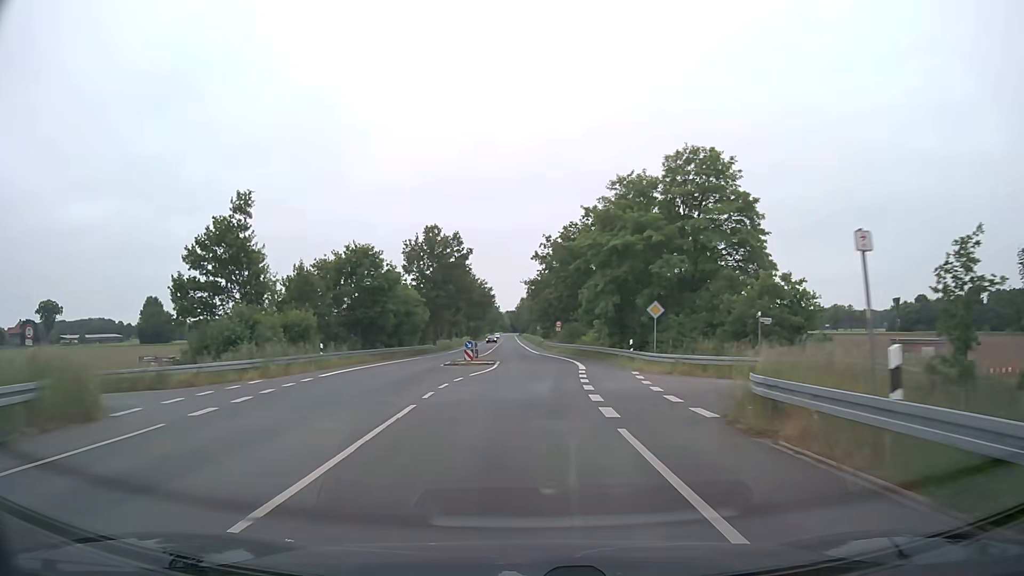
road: tertiary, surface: asphalt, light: Day
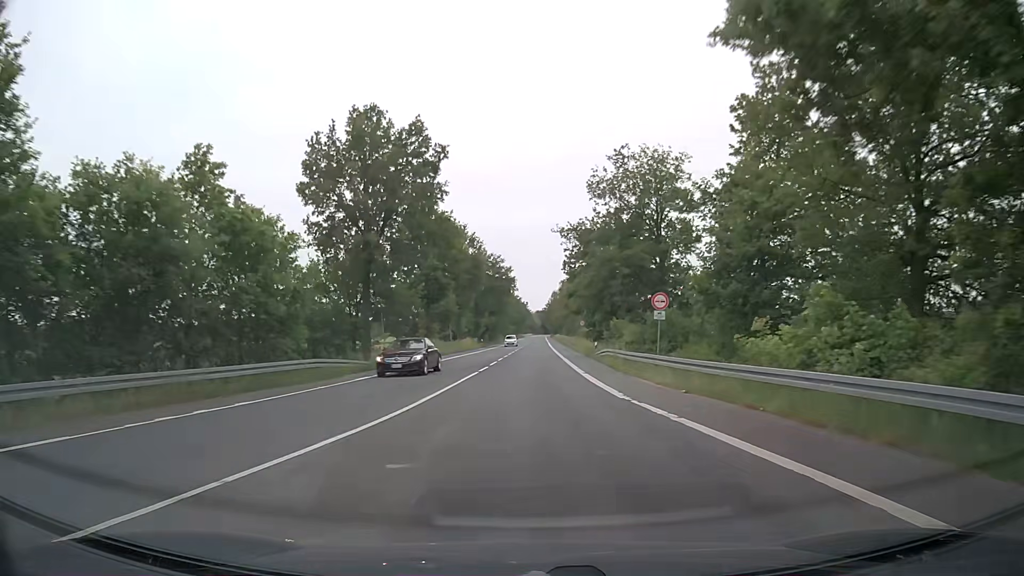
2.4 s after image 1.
(-0.3, +42.8) m; -3°
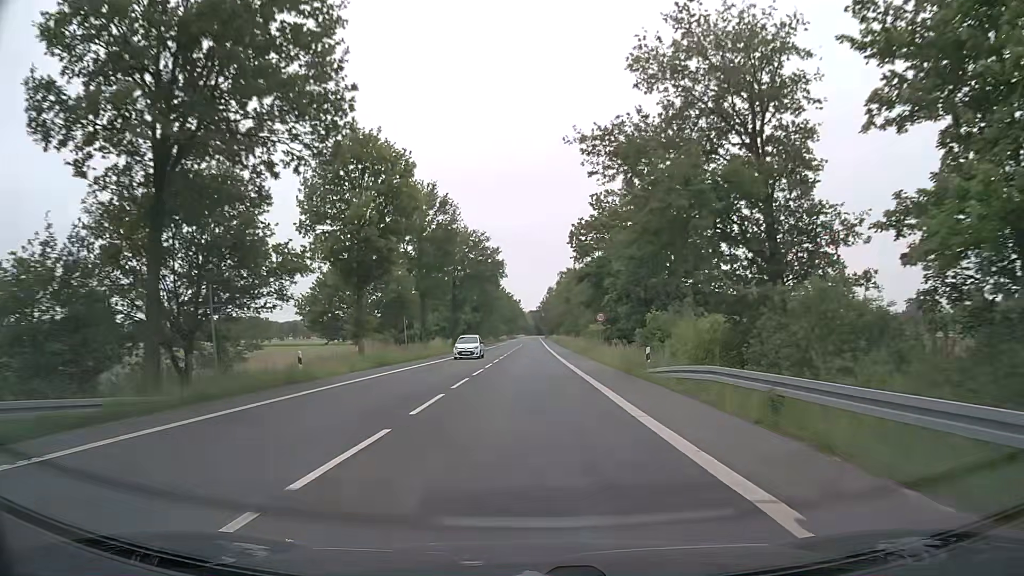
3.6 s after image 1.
(+0.2, +21.5) m; +1°
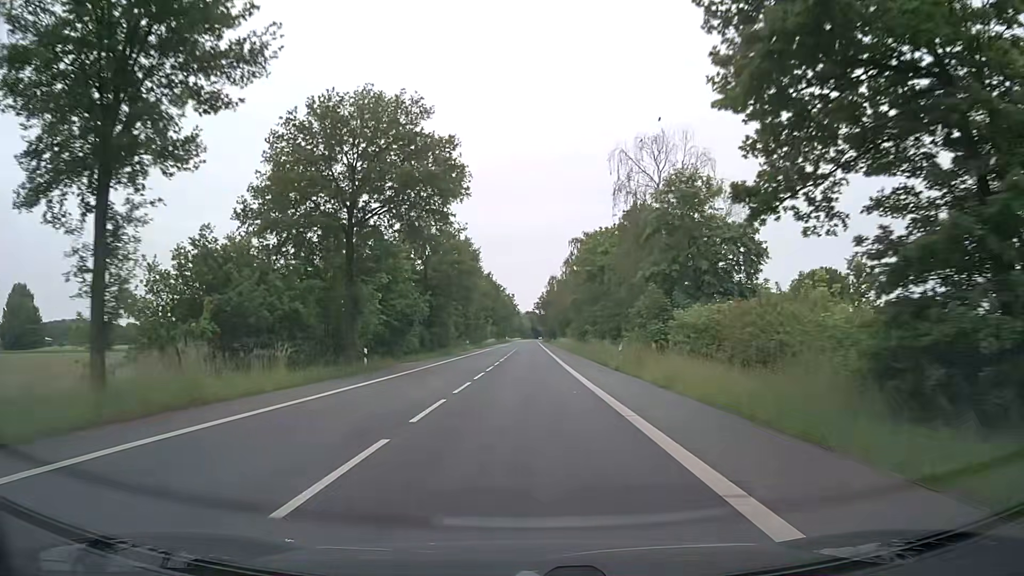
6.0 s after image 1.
(+0.3, +42.9) m; +1°
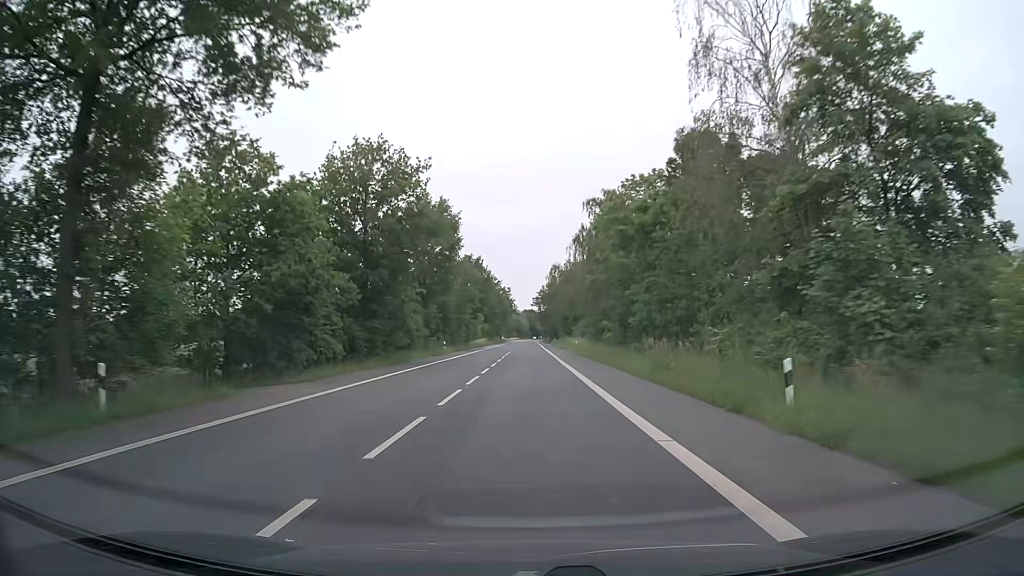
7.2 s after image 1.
(-0.1, +21.5) m; 0°
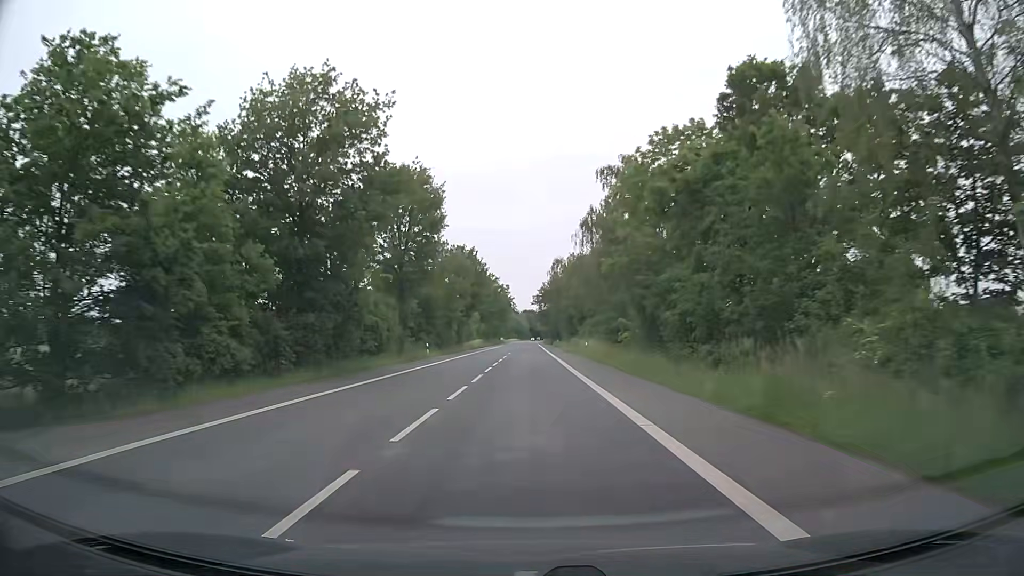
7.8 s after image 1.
(+0.1, +10.7) m; 0°
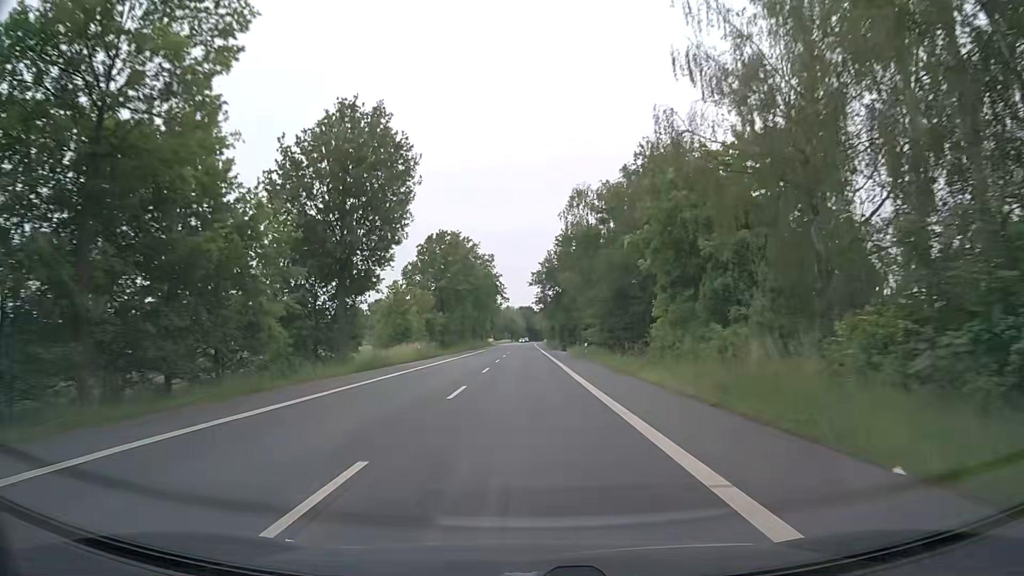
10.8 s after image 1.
(+0.2, +53.6) m; 0°
